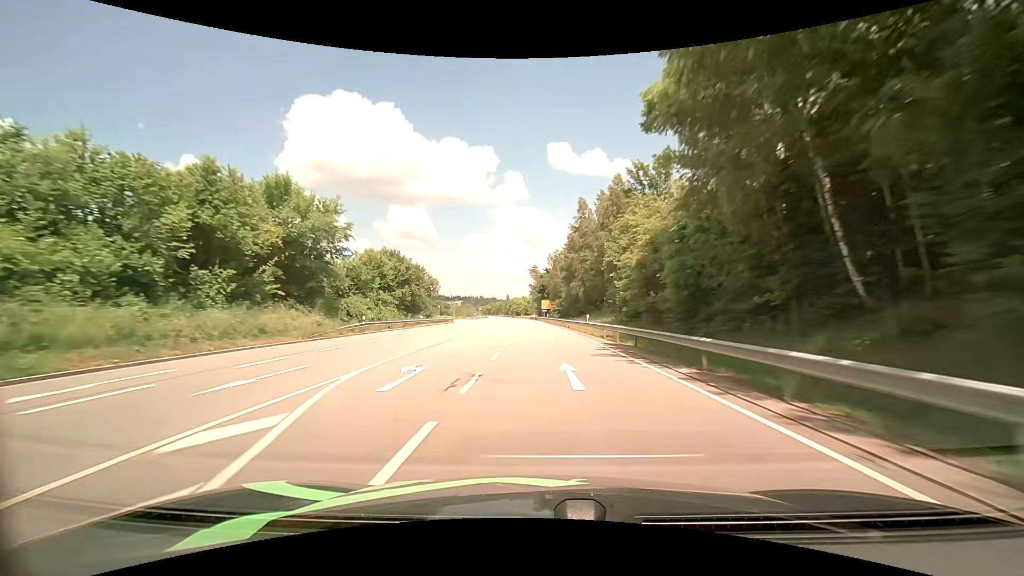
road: primary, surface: asphalt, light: Day
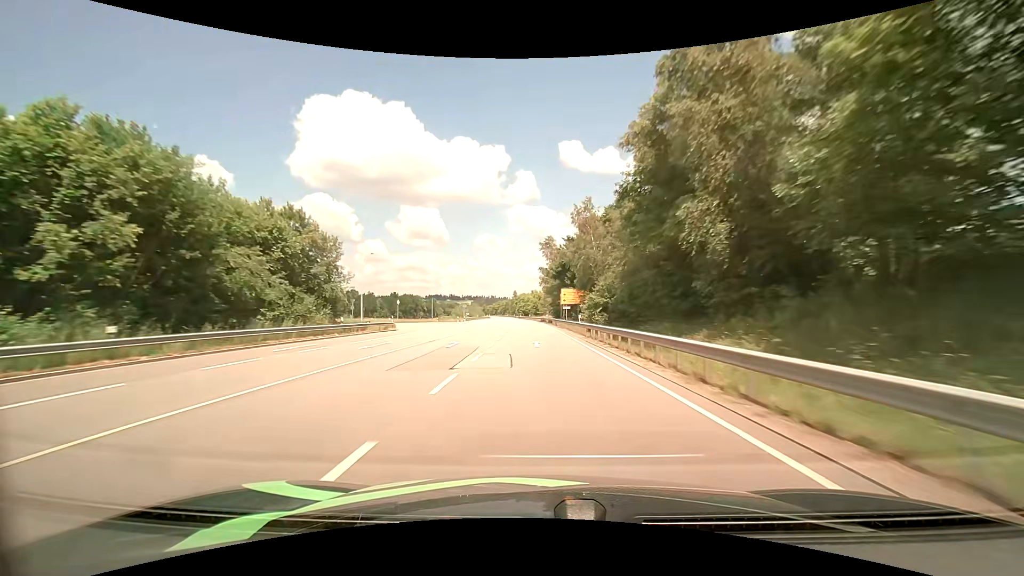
(-0.4, +48.1) m; -1°
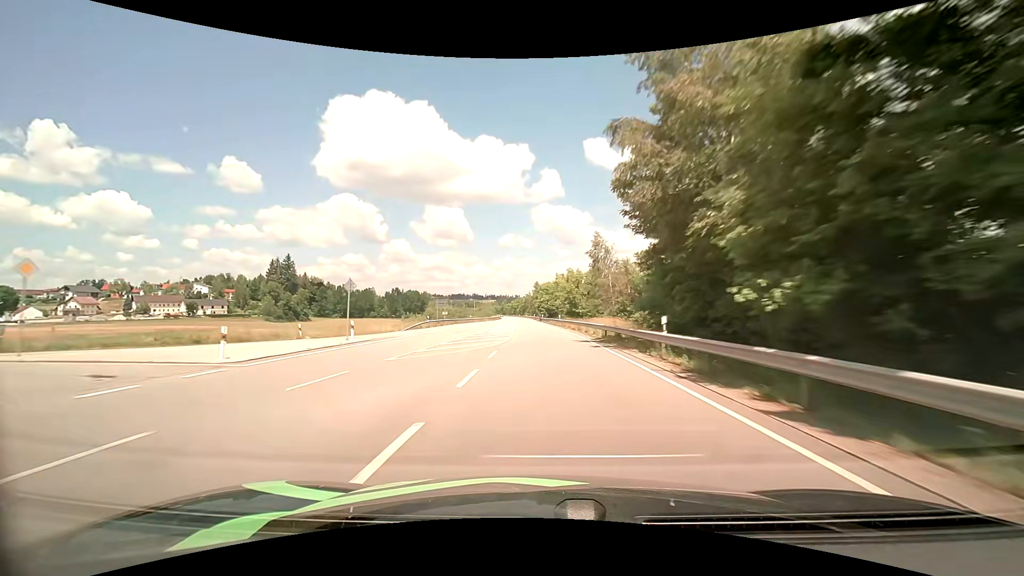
(-1.6, +64.8) m; -3°
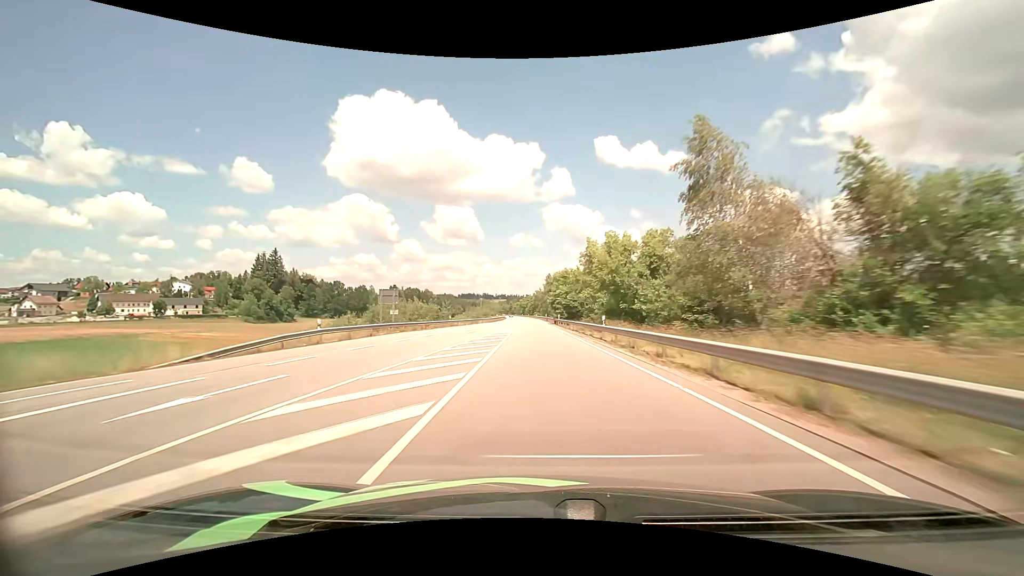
(-0.3, +32.6) m; -1°
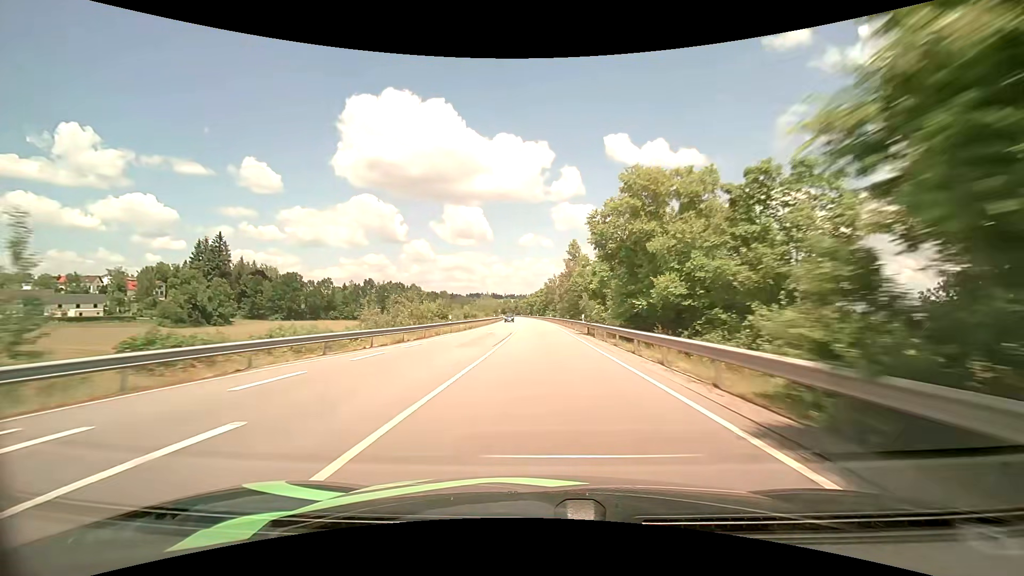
(-0.9, +65.3) m; -1°
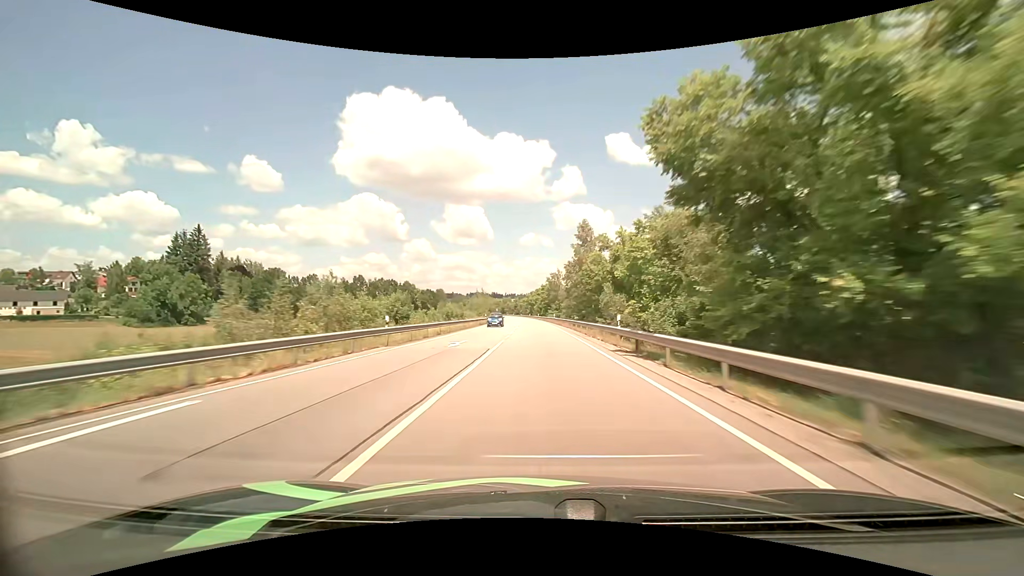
(0.0, +16.4) m; 0°
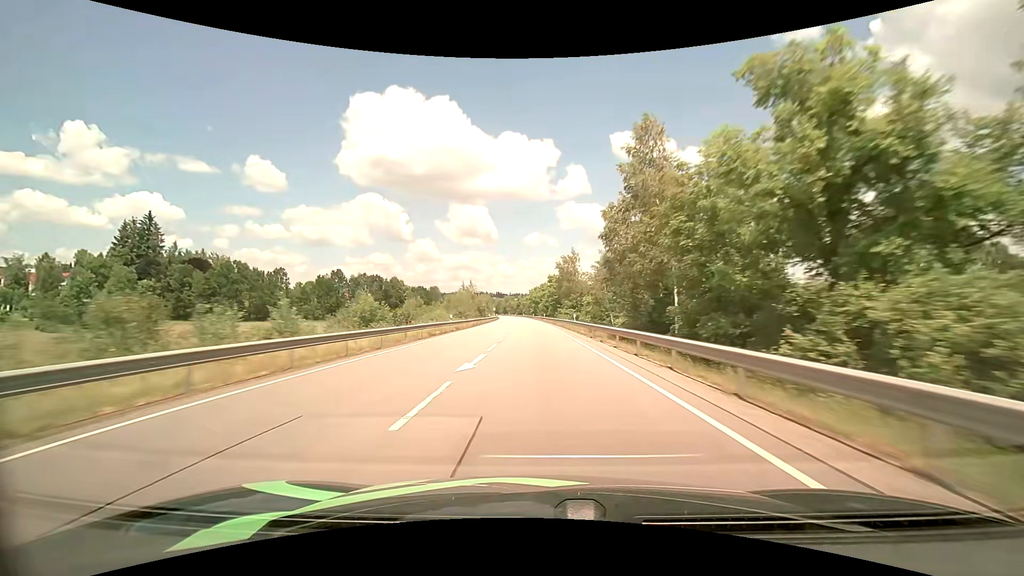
(-0.1, +32.9) m; -1°
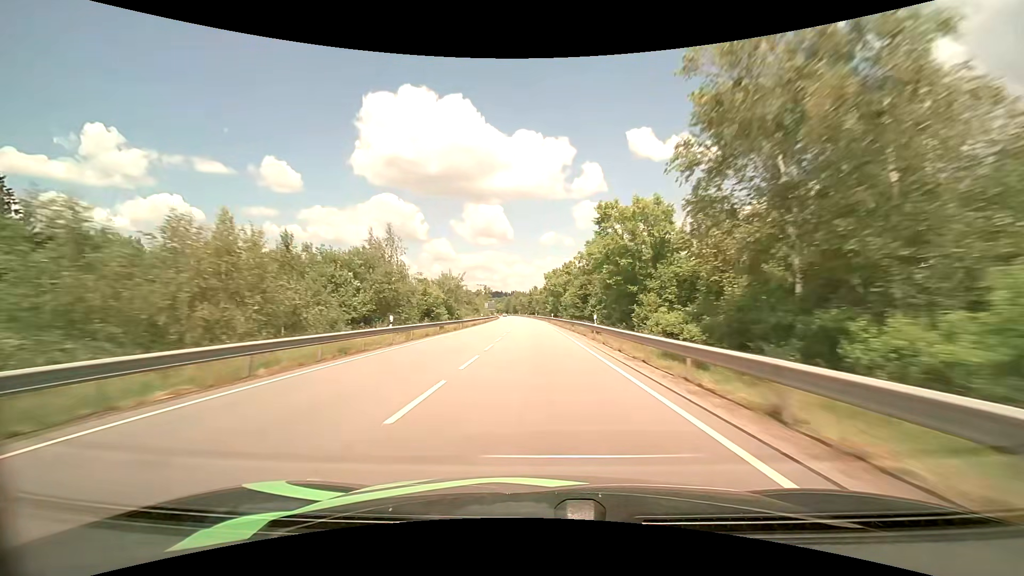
(-0.8, +66.1) m; -2°
(0, +10) (0, +20) (0, +30) (0, +40) (-1, +50) (-1, +60) (-1, +70) (-1, +80) (-2, +90) (-2, +100) m
